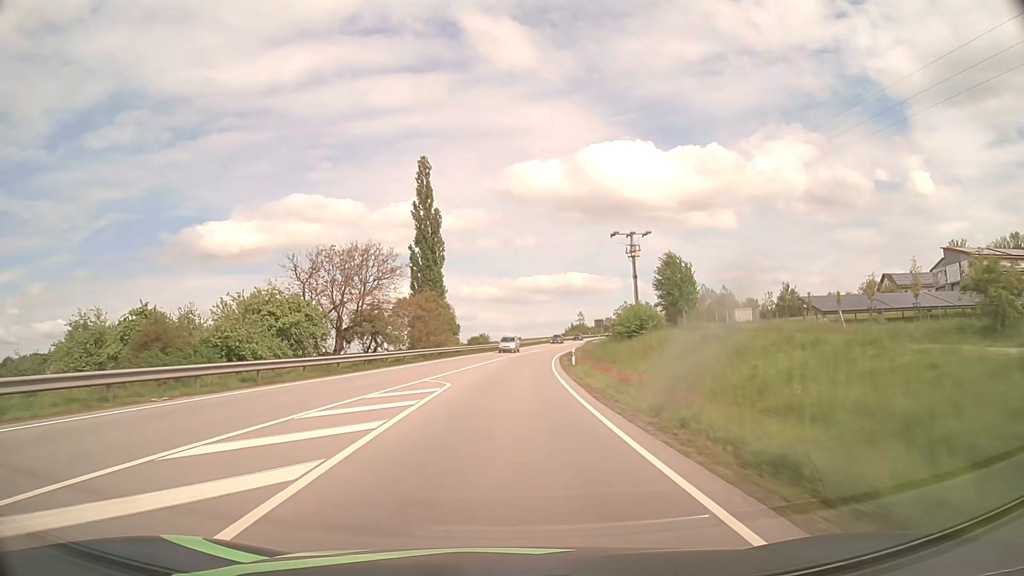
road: primary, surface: asphalt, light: Day
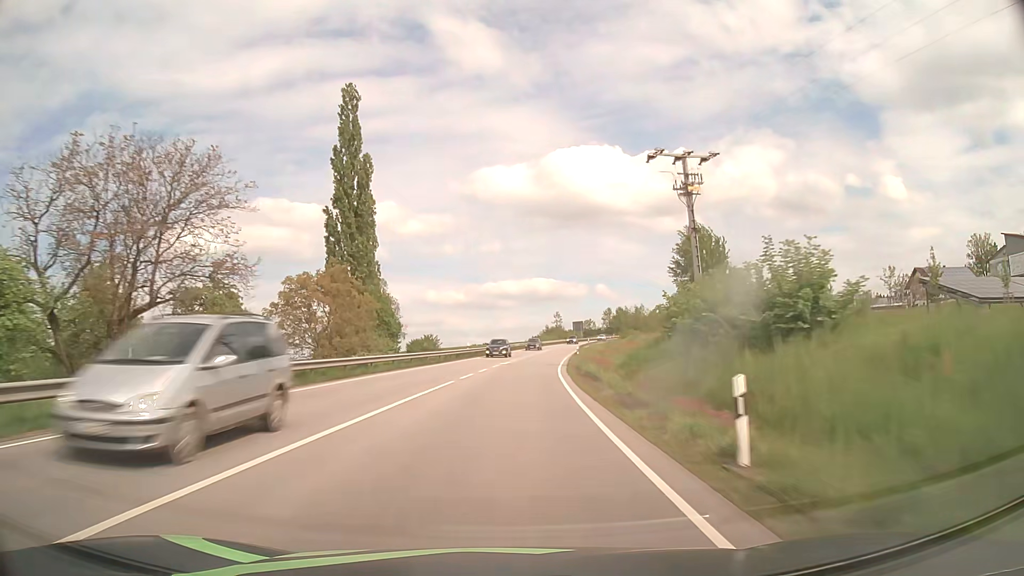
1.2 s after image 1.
(+0.6, +29.6) m; +3°
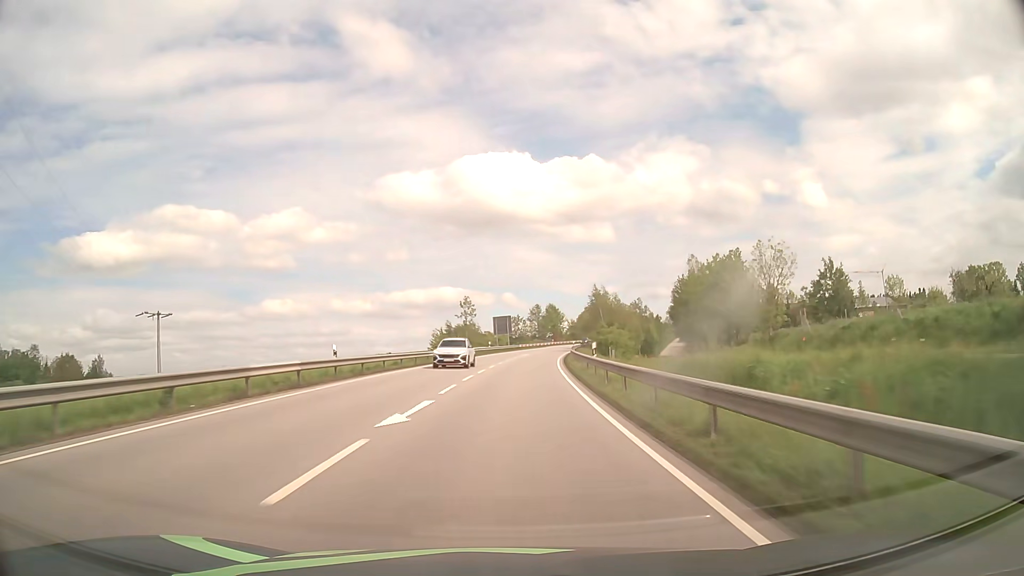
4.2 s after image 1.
(+5.4, +73.8) m; +8°
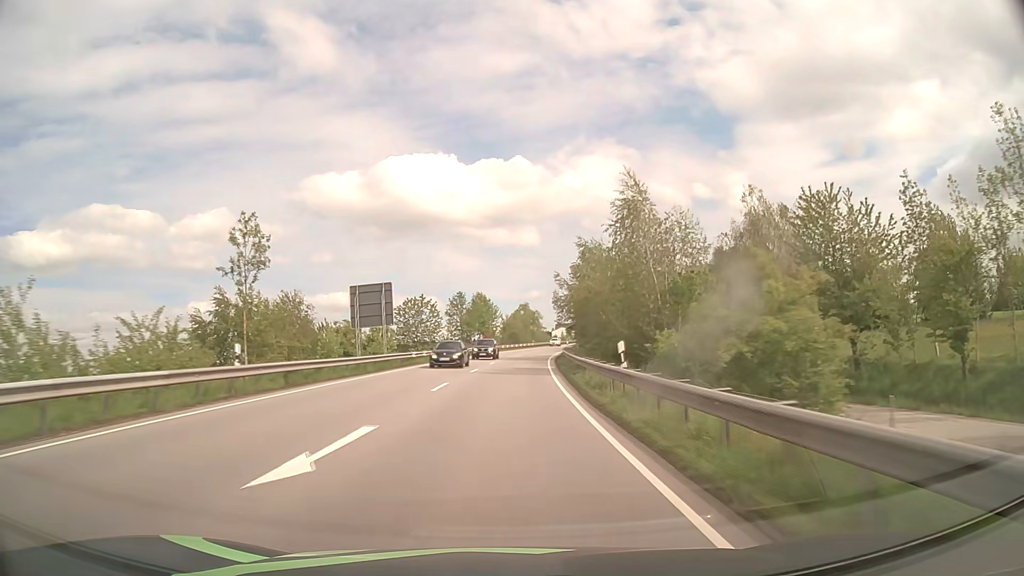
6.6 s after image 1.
(+3.0, +59.1) m; +6°
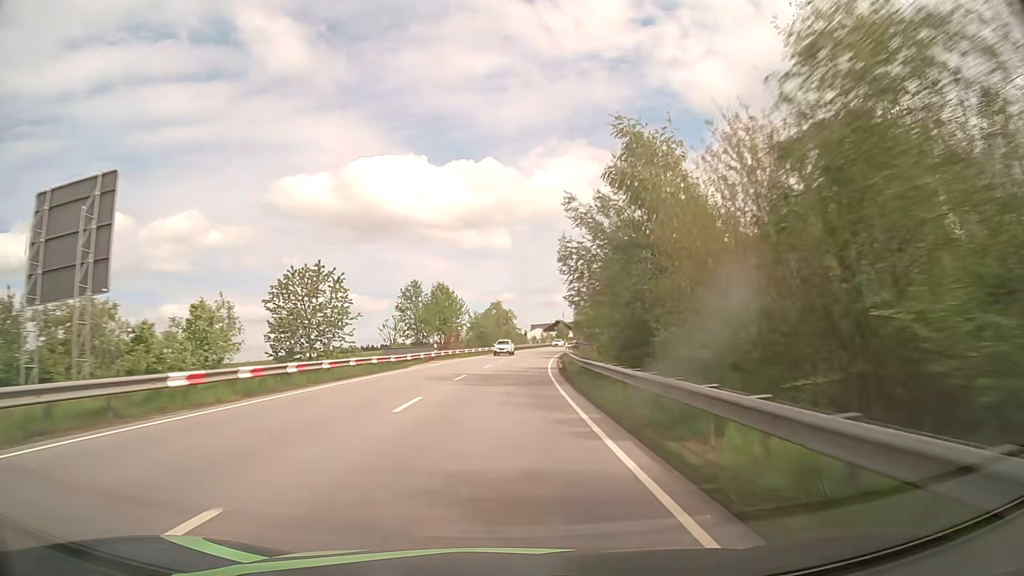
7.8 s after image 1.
(+0.7, +29.6) m; +2°
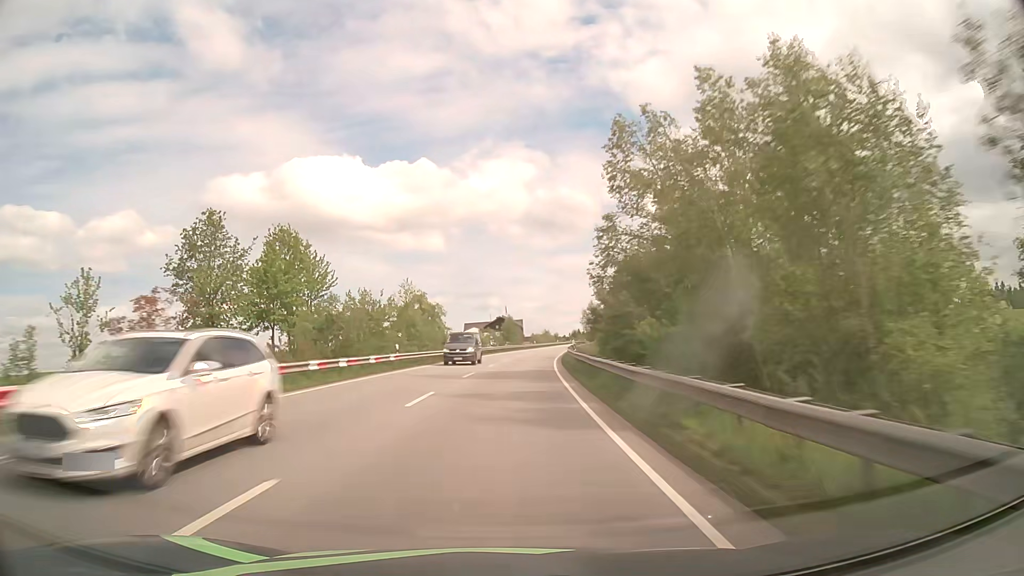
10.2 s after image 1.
(+2.6, +59.1) m; +5°
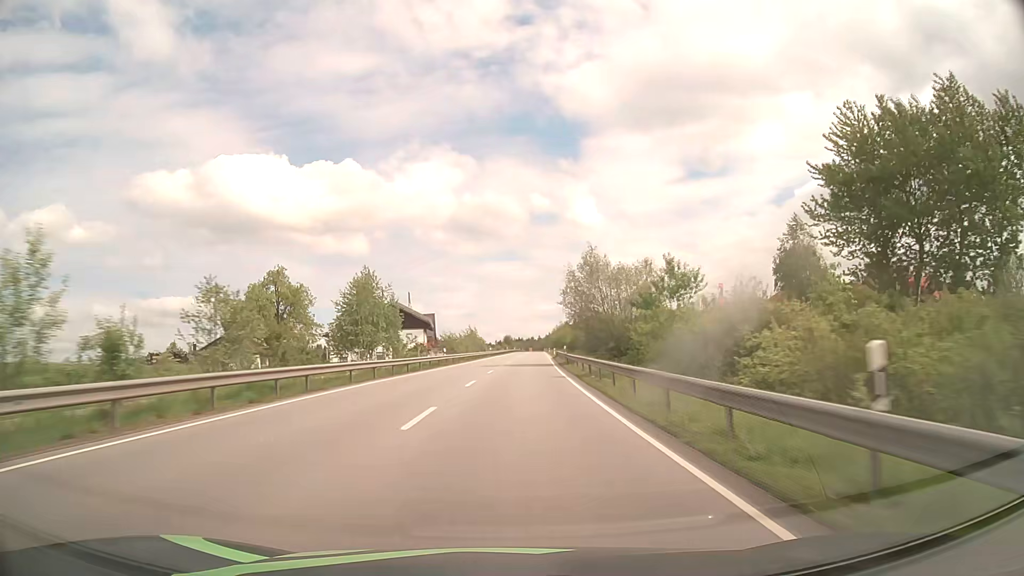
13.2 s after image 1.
(+4.1, +73.8) m; +6°
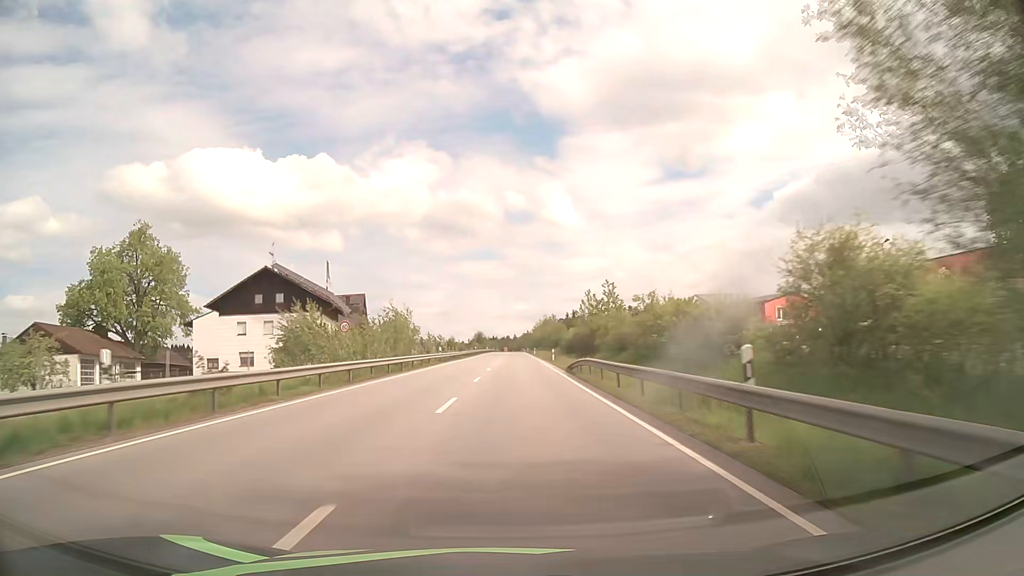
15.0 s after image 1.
(+1.2, +44.5) m; +3°
(0, +10) (0, +20) (0, +30) (0, +40) (0, +50) (0, +60) (0, +70) (+1, +80) (+1, +90) (+1, +100) m
